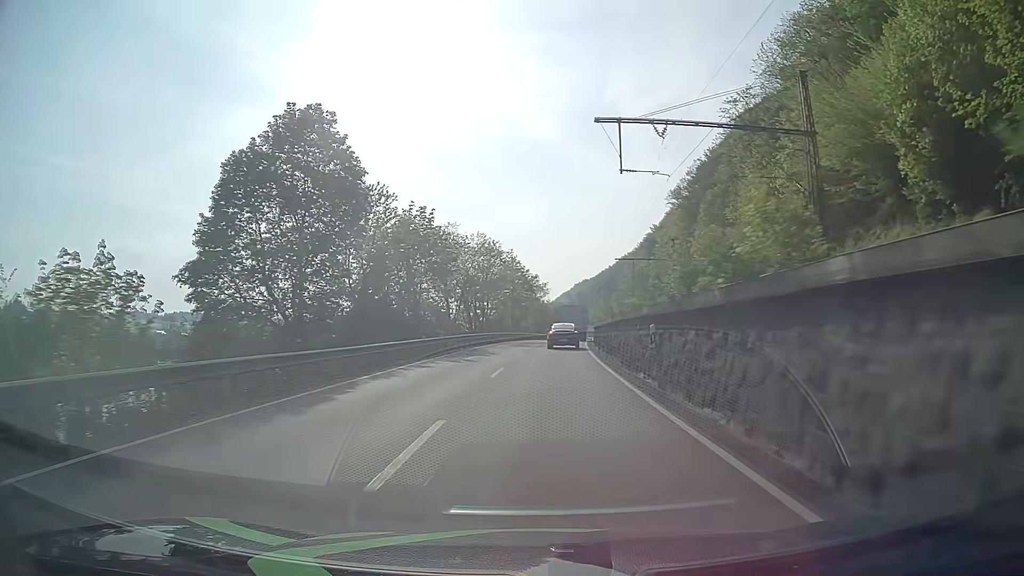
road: primary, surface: asphalt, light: Day
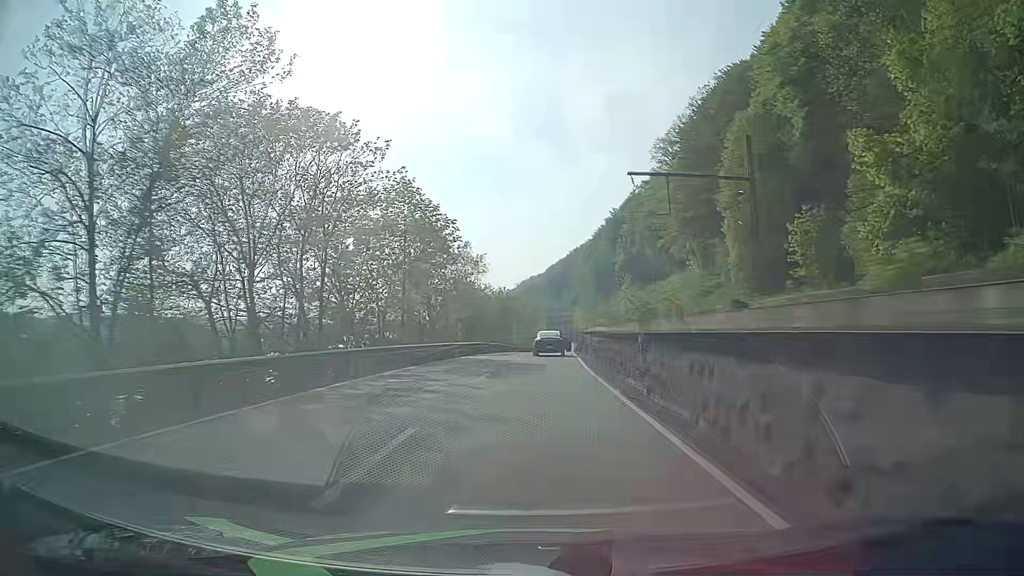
(+2.1, +48.3) m; +5°
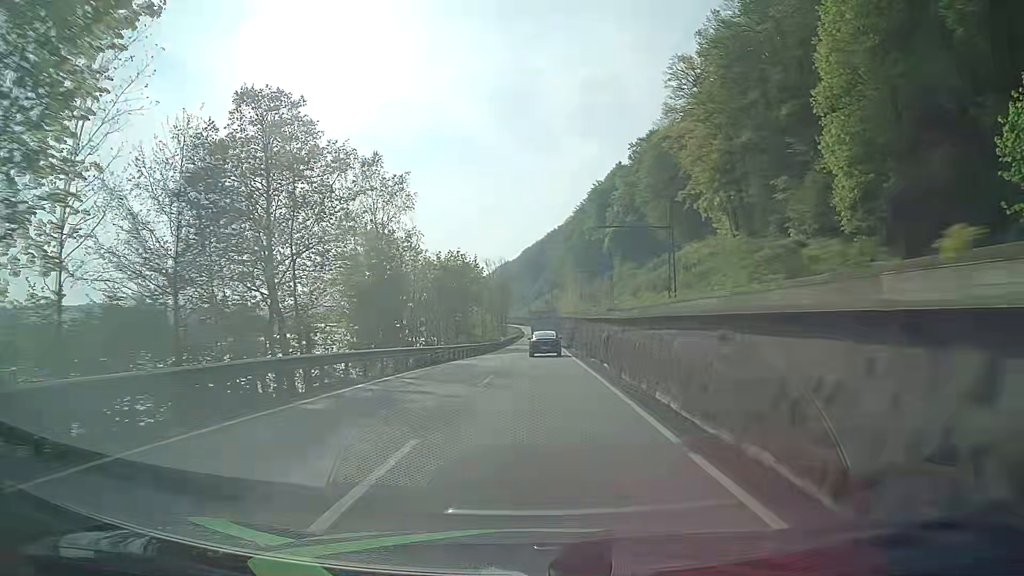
(+0.7, +36.7) m; +2°
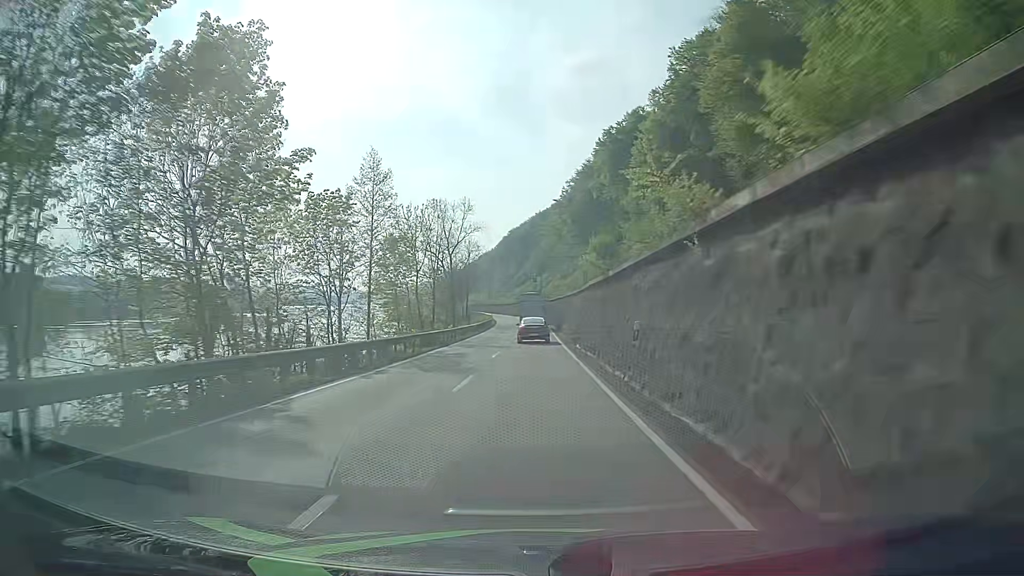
(+1.0, +62.2) m; +1°
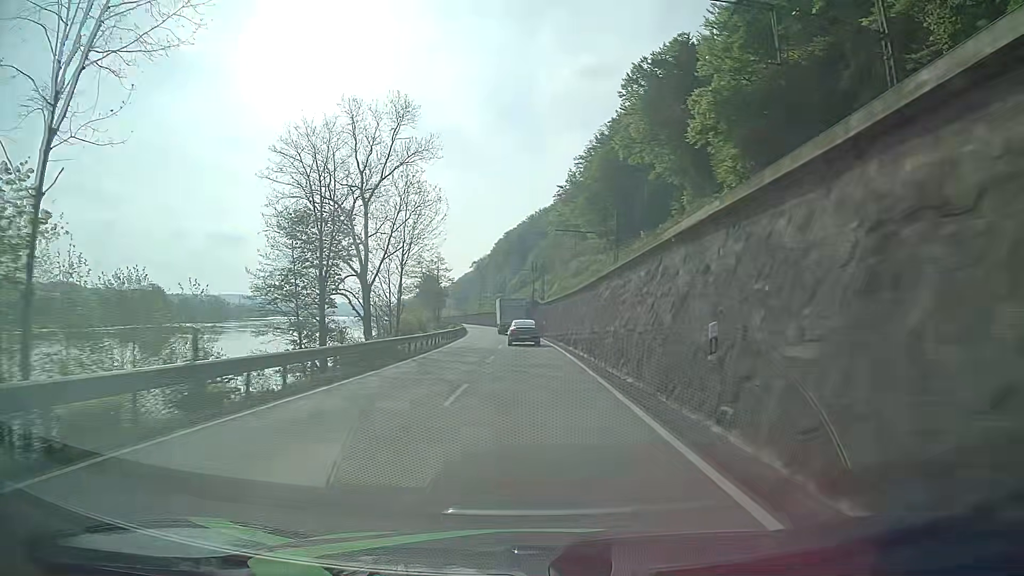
(+0.2, +50.1) m; 0°
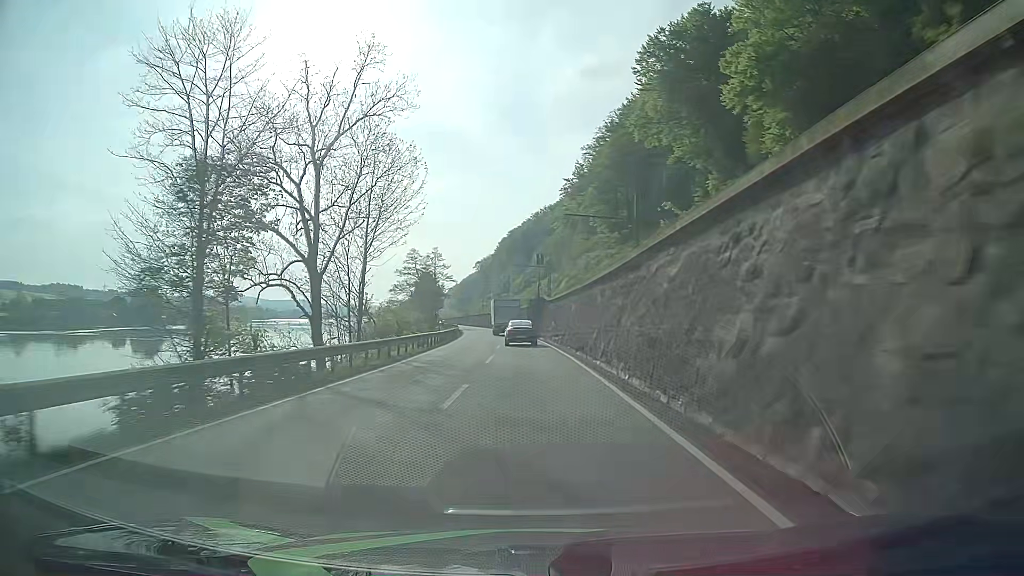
(0.0, +12.4) m; -1°
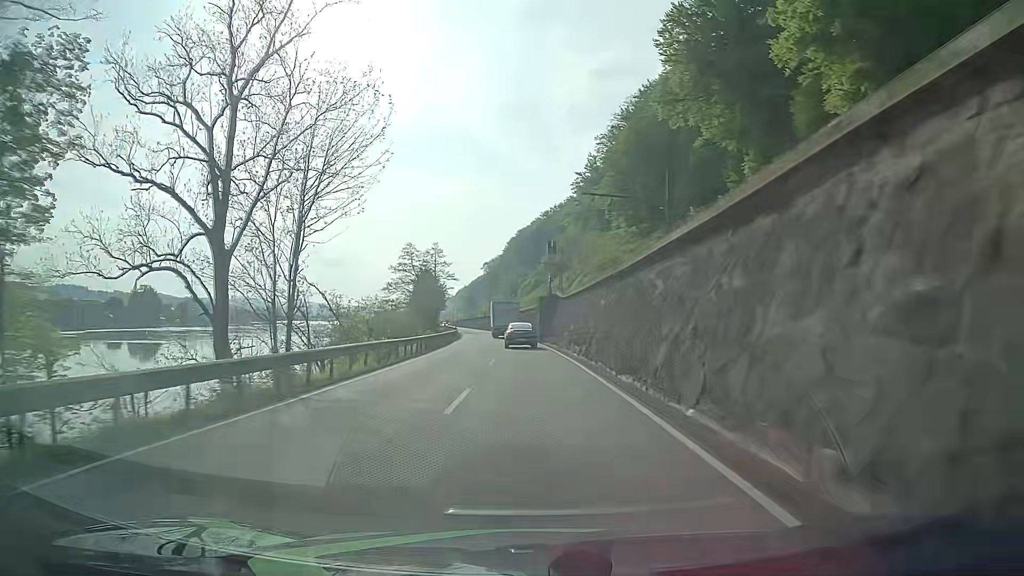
(0.0, +12.4) m; -1°
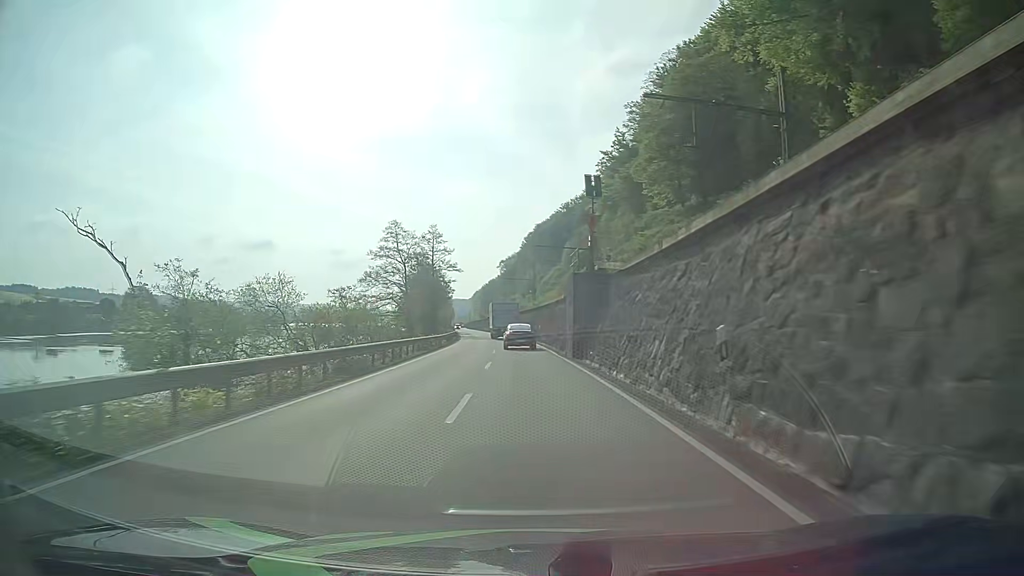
(-0.3, +24.8) m; -2°
(0, +10) (0, +20) (0, +30) (-1, +40) (-1, +50) (-2, +60) (-3, +70) (-4, +80) (-5, +90) (-6, +100) m
